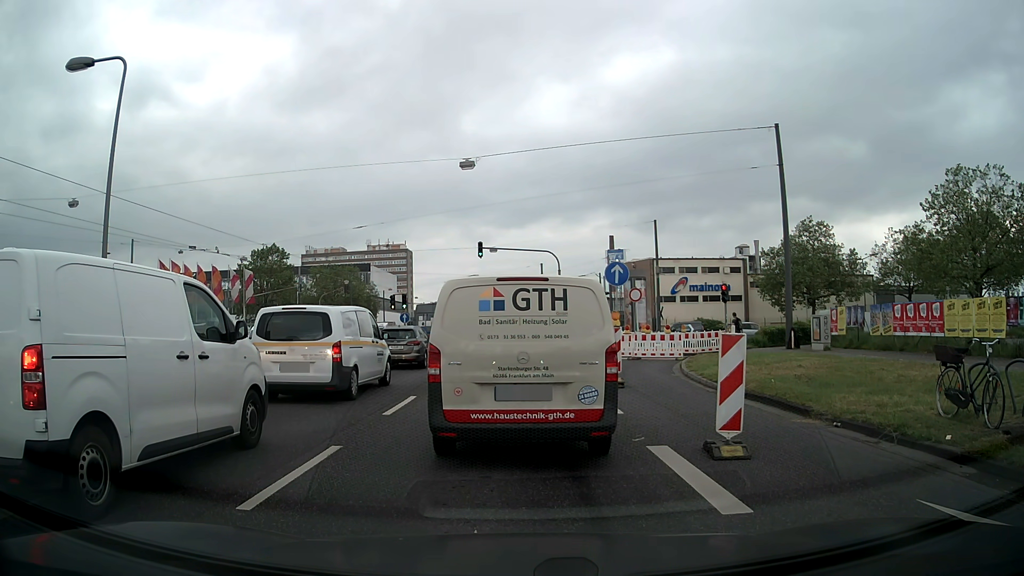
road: primary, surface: asphalt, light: Day
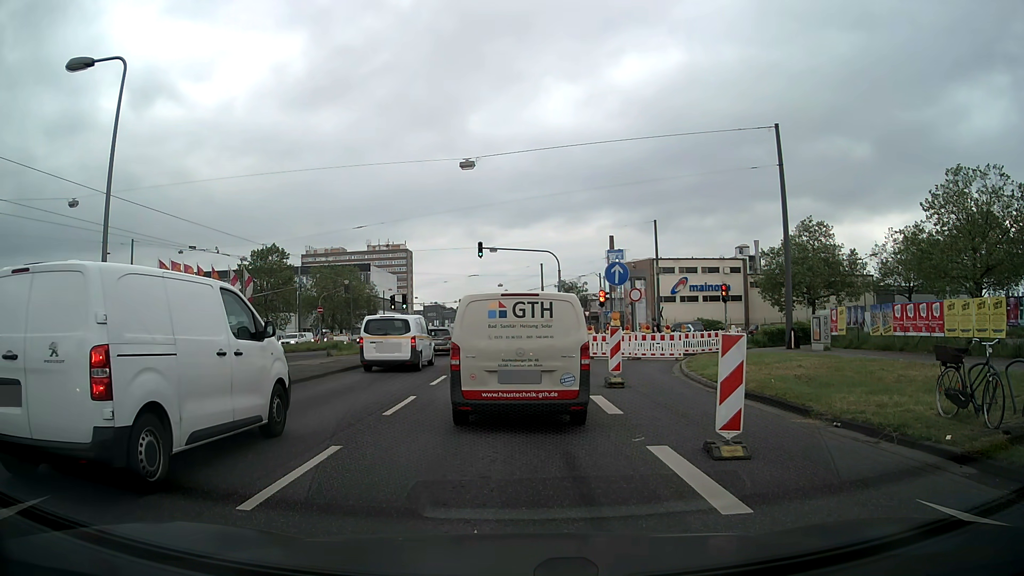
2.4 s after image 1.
(0.0, 0.0) m; 0°
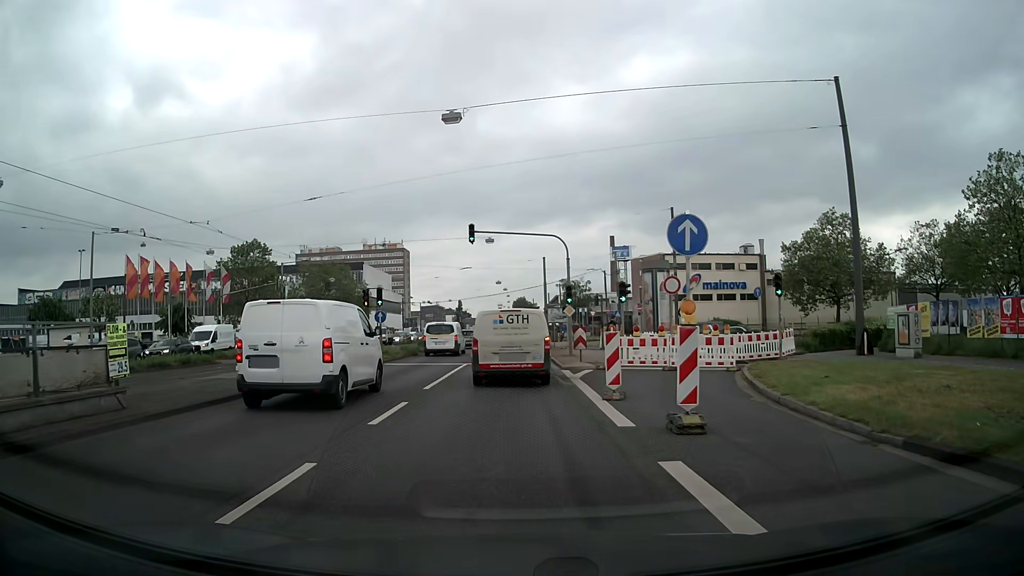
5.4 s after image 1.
(+0.3, +7.3) m; +2°
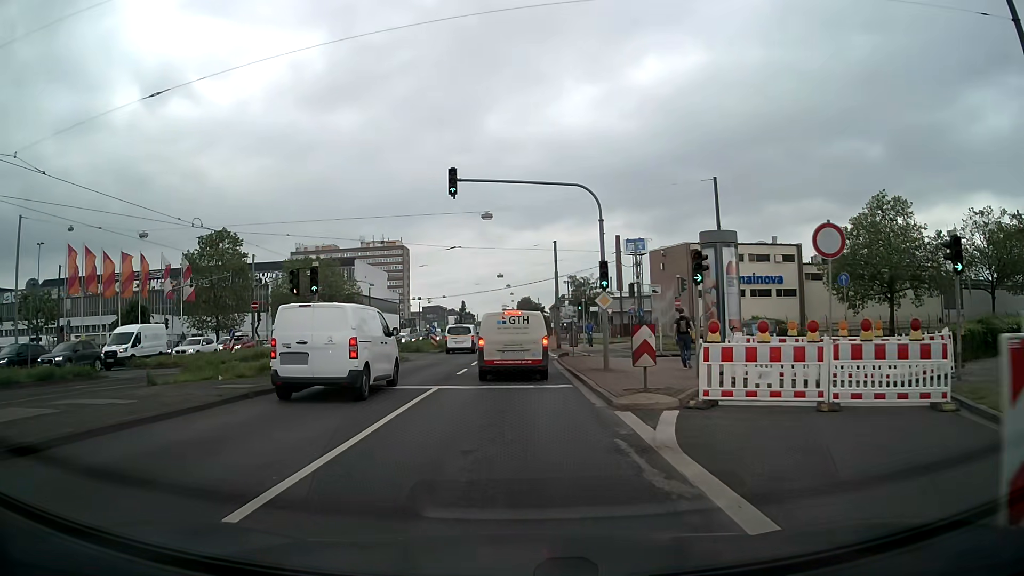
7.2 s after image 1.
(0.0, +11.4) m; 0°
